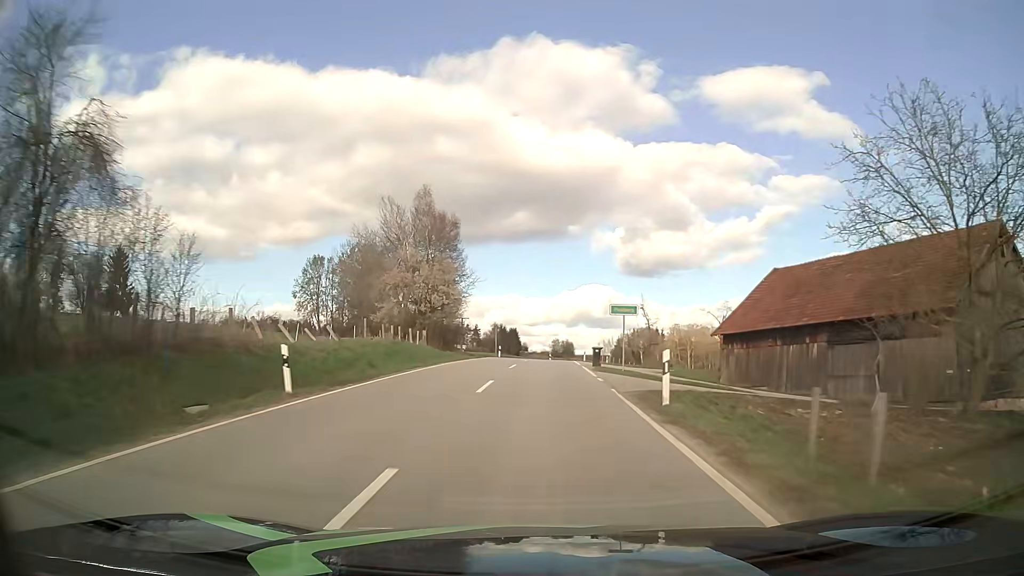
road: tertiary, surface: asphalt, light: Day
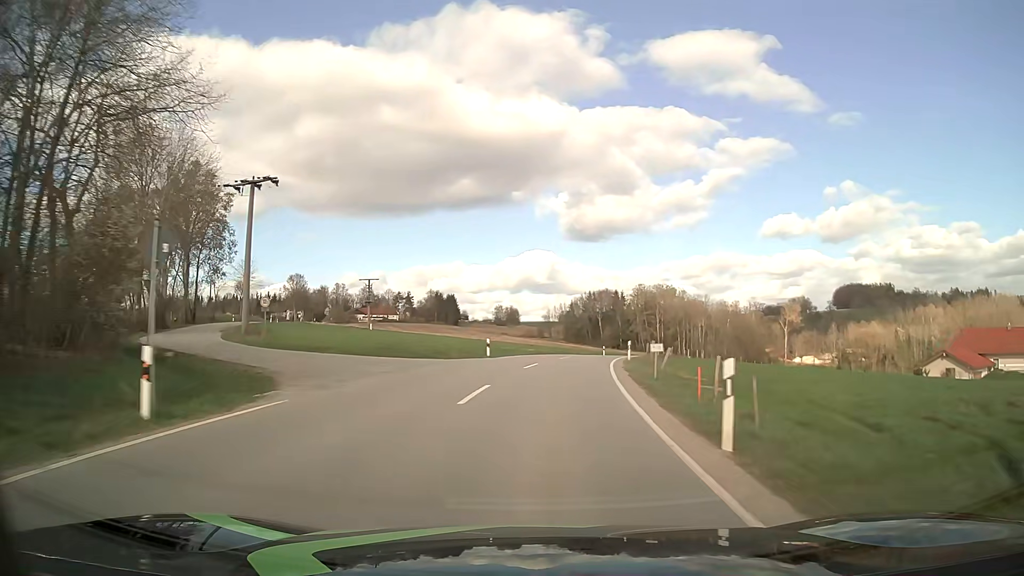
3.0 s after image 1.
(+1.3, +51.1) m; +5°
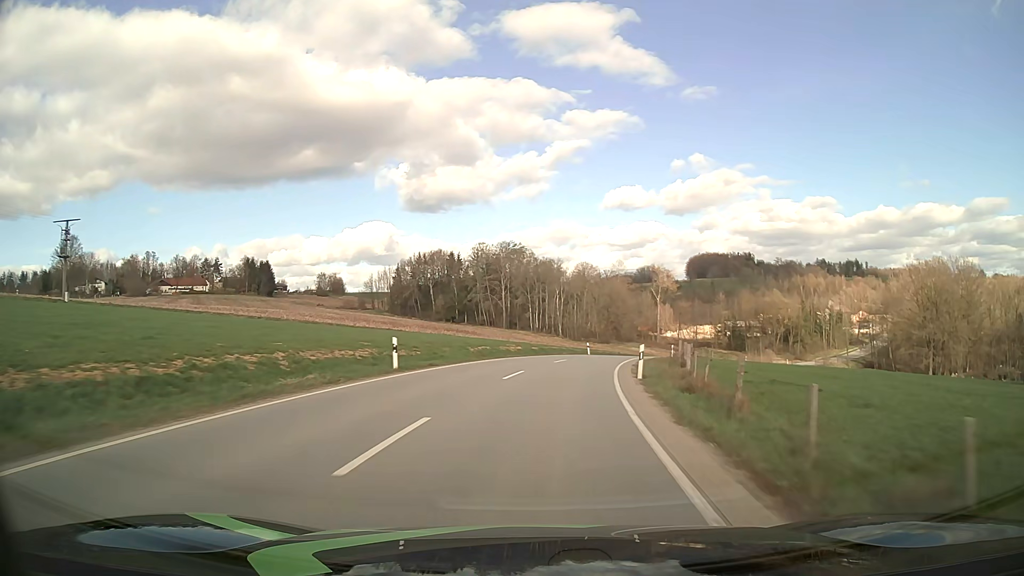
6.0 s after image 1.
(+6.5, +53.1) m; +14°
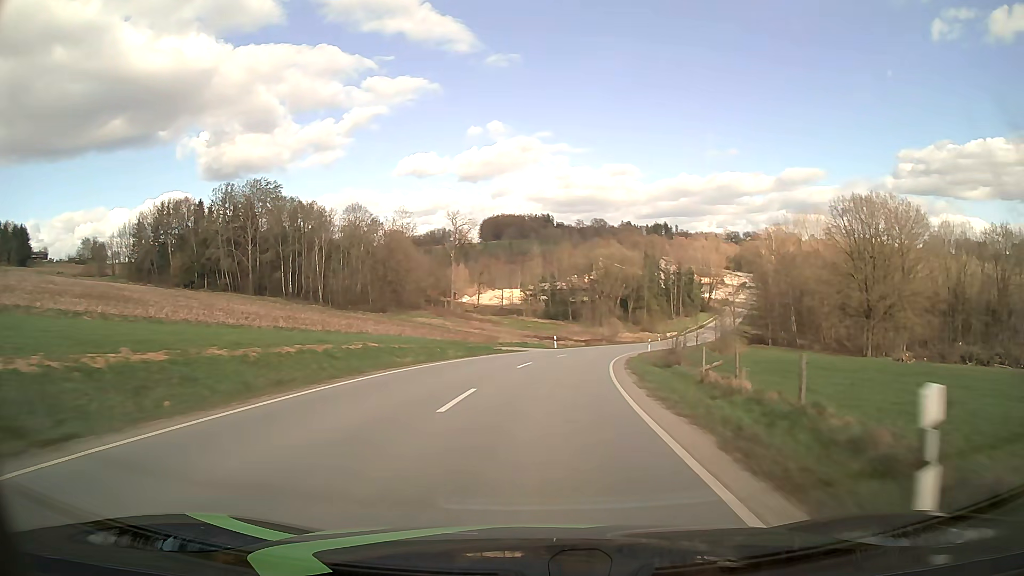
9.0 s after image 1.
(+8.5, +54.6) m; +18°
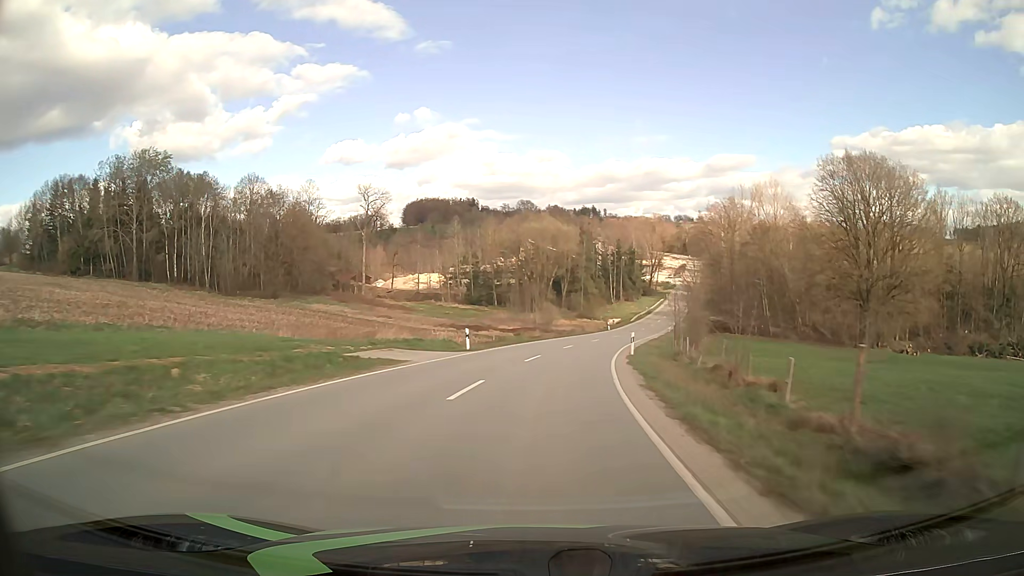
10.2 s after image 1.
(+1.2, +22.4) m; +6°
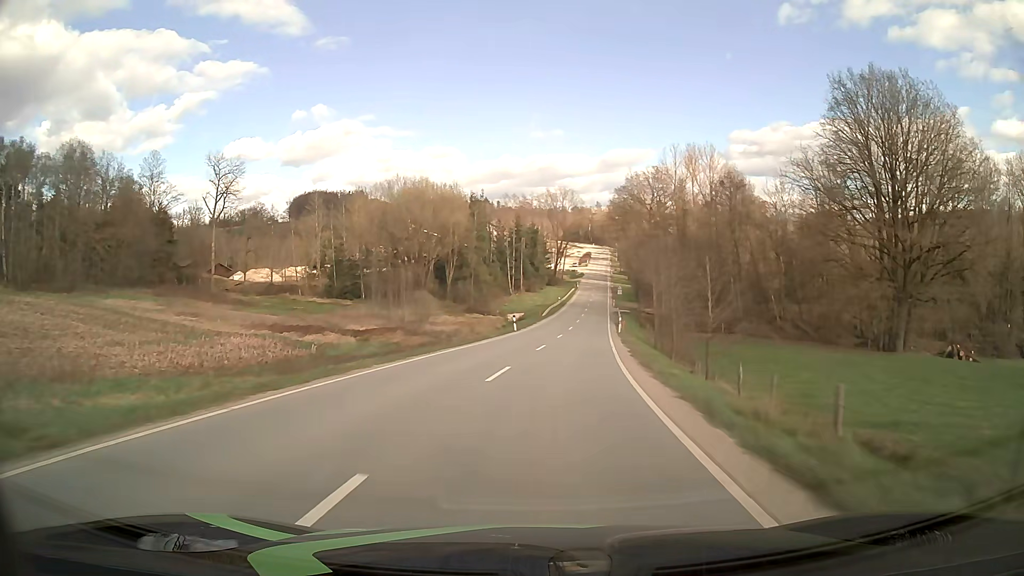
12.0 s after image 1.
(+2.7, +33.3) m; +9°
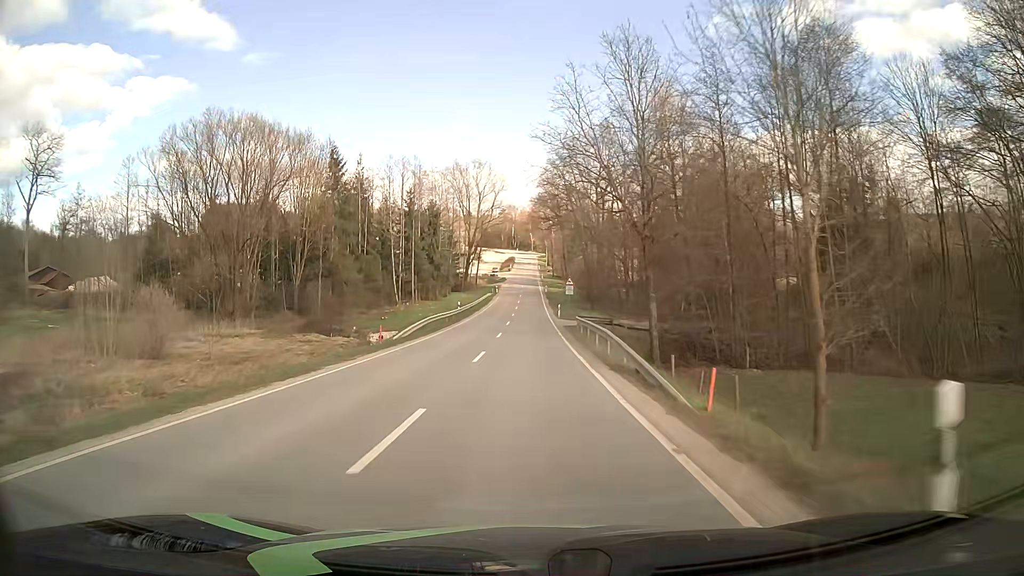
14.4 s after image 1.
(+3.5, +43.7) m; +7°
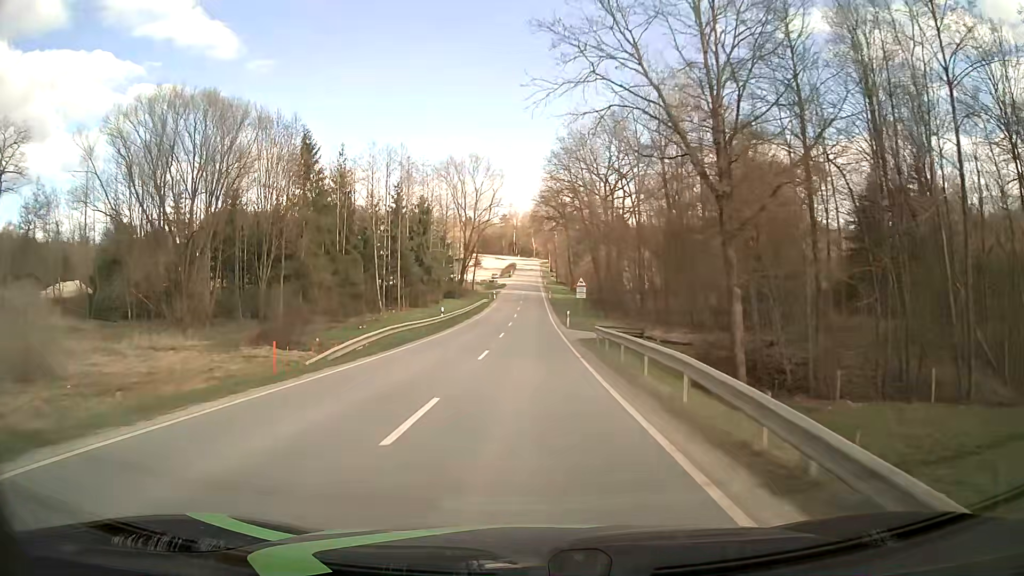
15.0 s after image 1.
(0.0, +10.9) m; 0°
(0, +10) (0, +20) (0, +30) (0, +40) (0, +50) (0, +60) (0, +70) (0, +80) (0, +90) (0, +100) m
